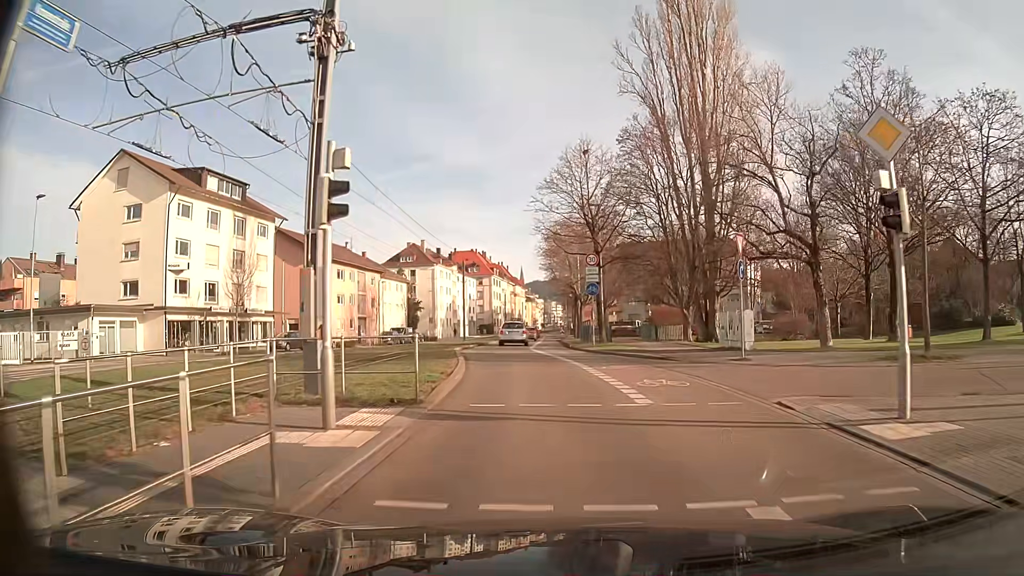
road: secondary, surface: asphalt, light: Day
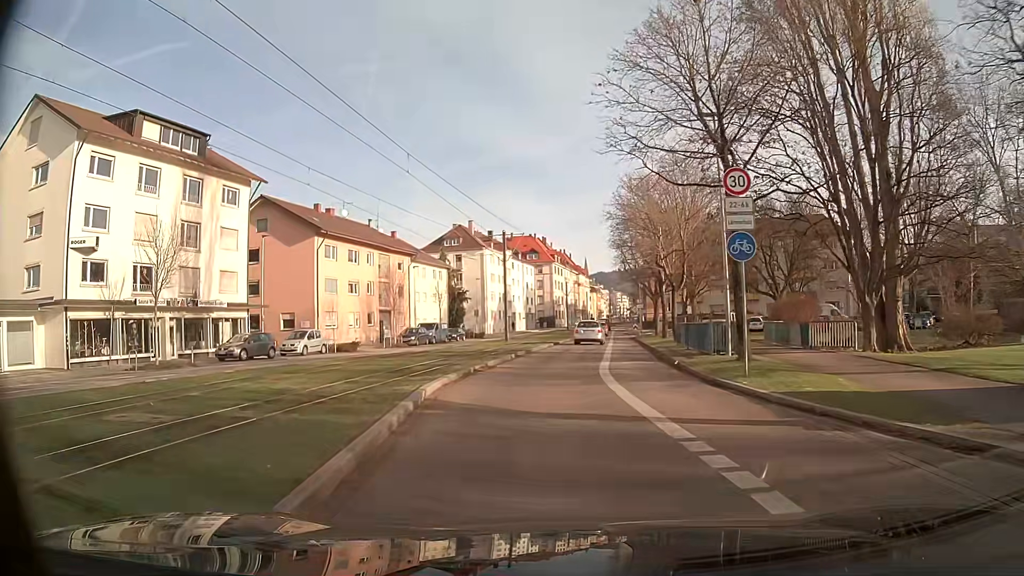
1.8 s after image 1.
(-0.7, +16.8) m; -5°
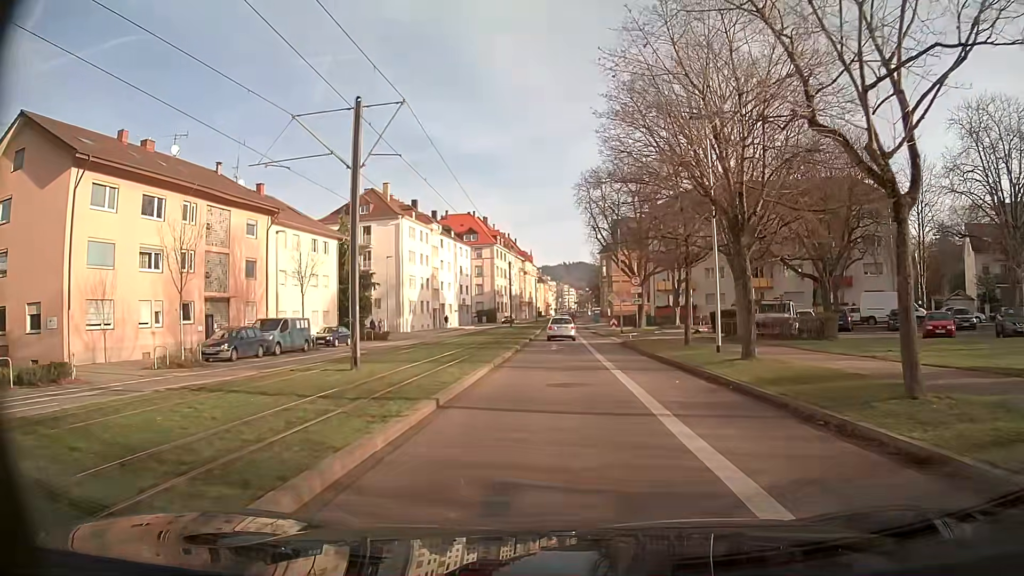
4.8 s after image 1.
(+0.9, +26.4) m; +5°
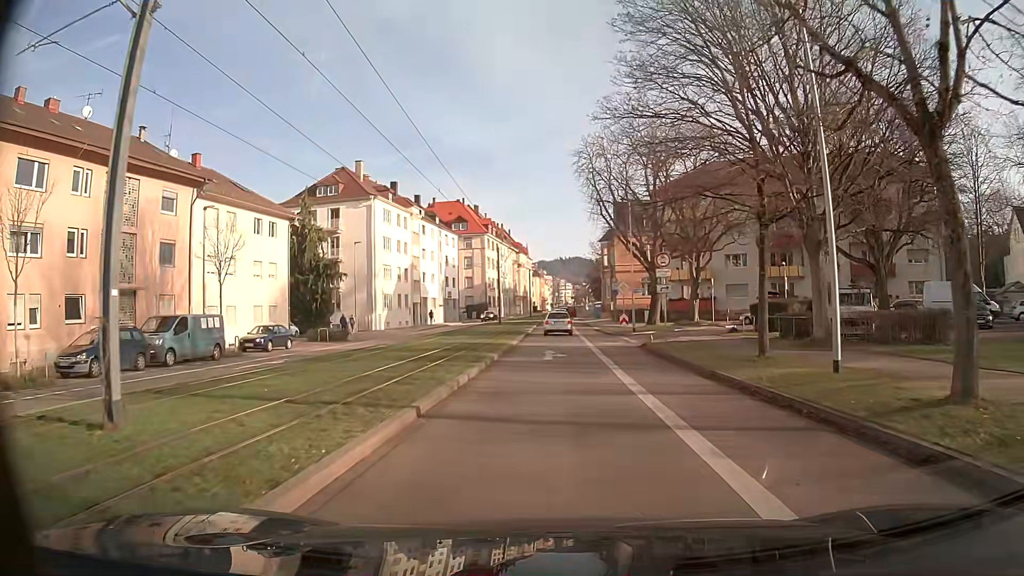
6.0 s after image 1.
(0.0, +10.3) m; 0°
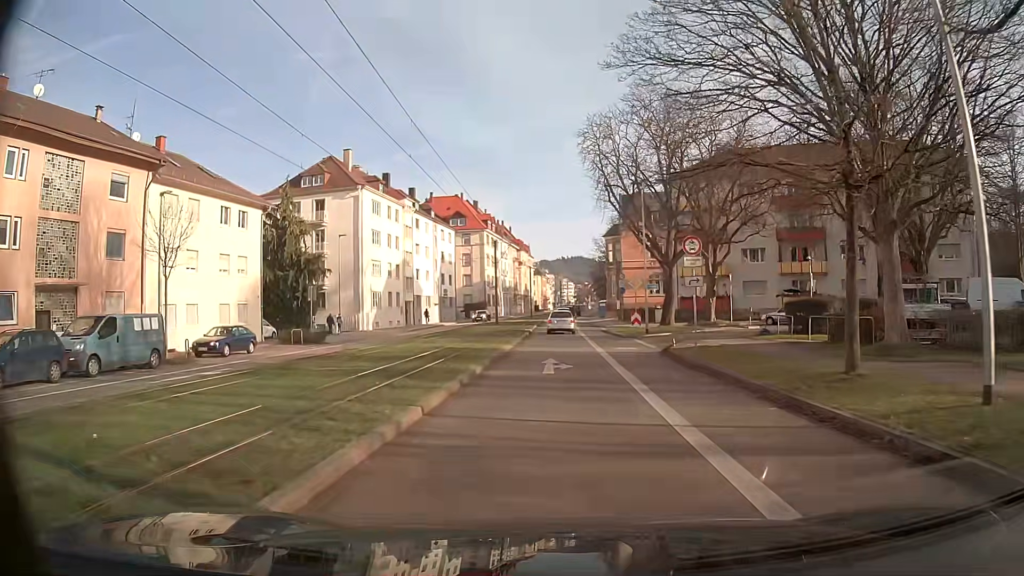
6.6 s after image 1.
(0.0, +5.1) m; 0°
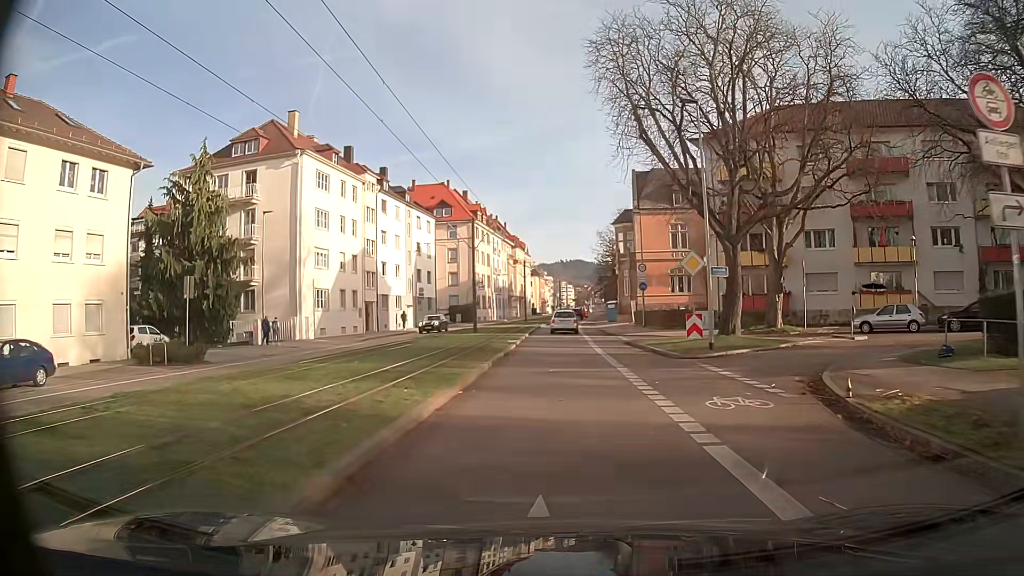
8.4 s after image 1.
(0.0, +15.2) m; 0°
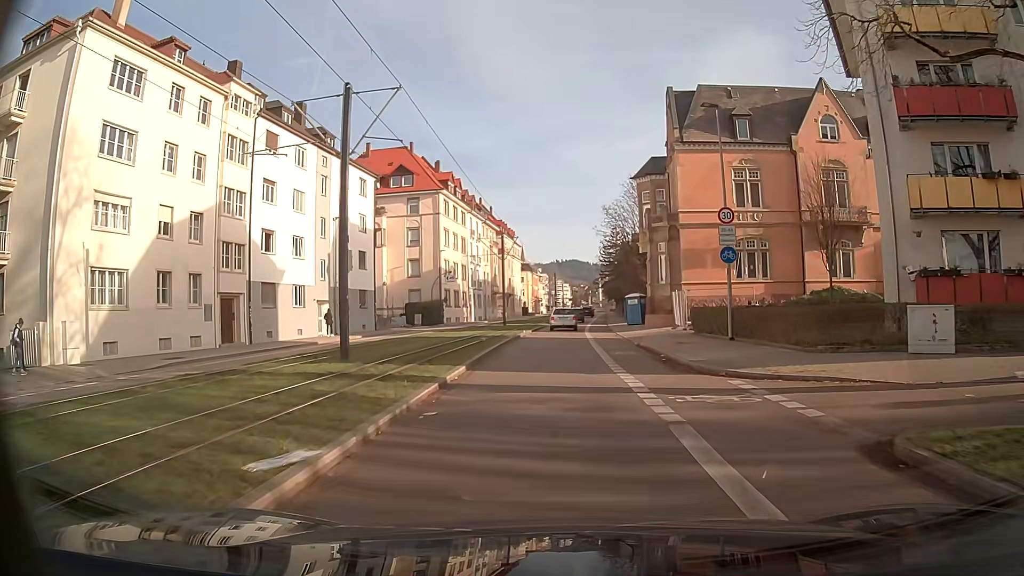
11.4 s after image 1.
(+0.2, +25.1) m; 0°
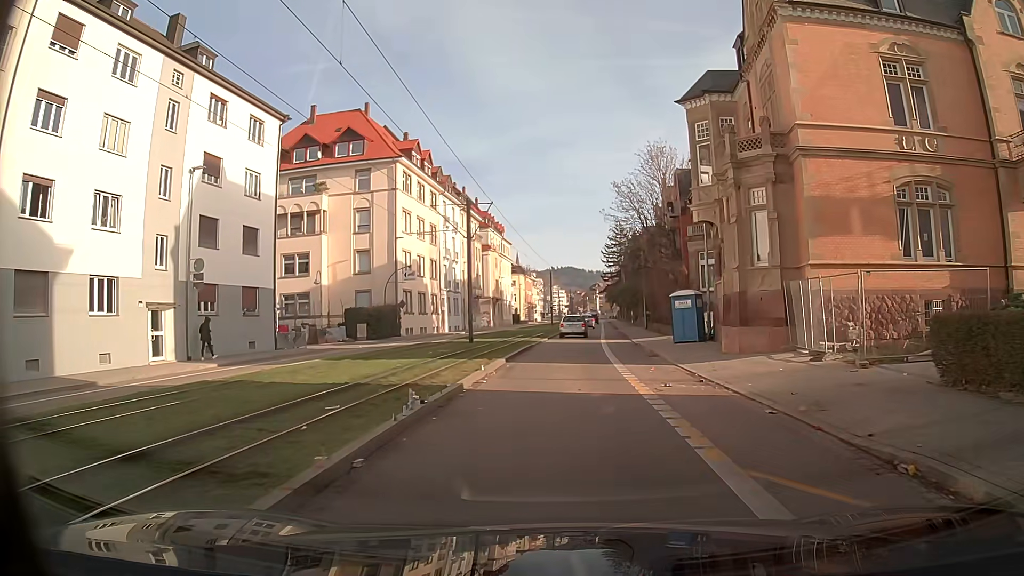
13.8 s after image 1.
(0.0, +19.9) m; +1°
(0, +10) (0, +20) (+1, +30) (+1, +40) (+2, +50) (+2, +60) (+3, +70) (+4, +80) (+5, +90) (+5, +100) m
